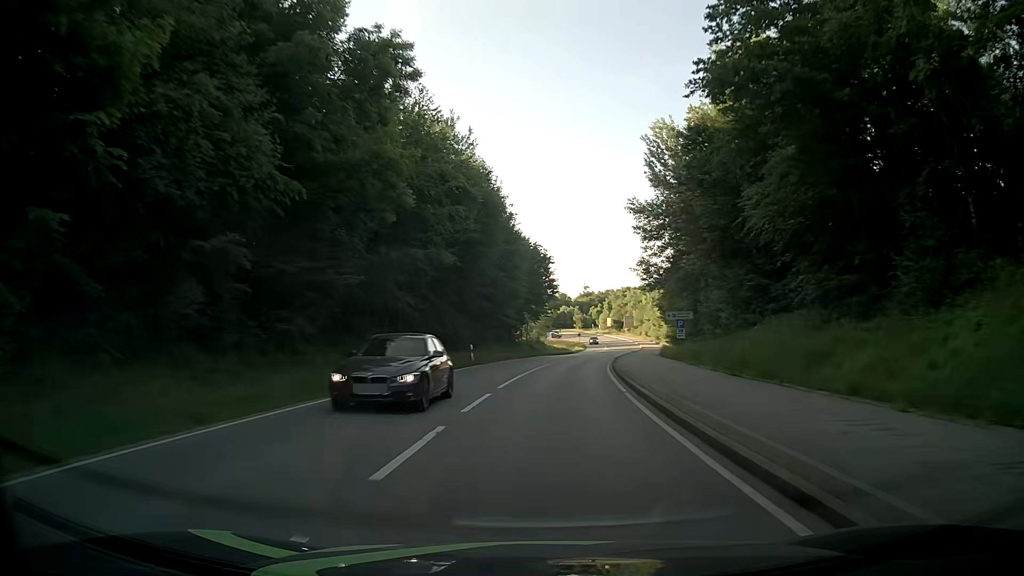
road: secondary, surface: asphalt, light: Day
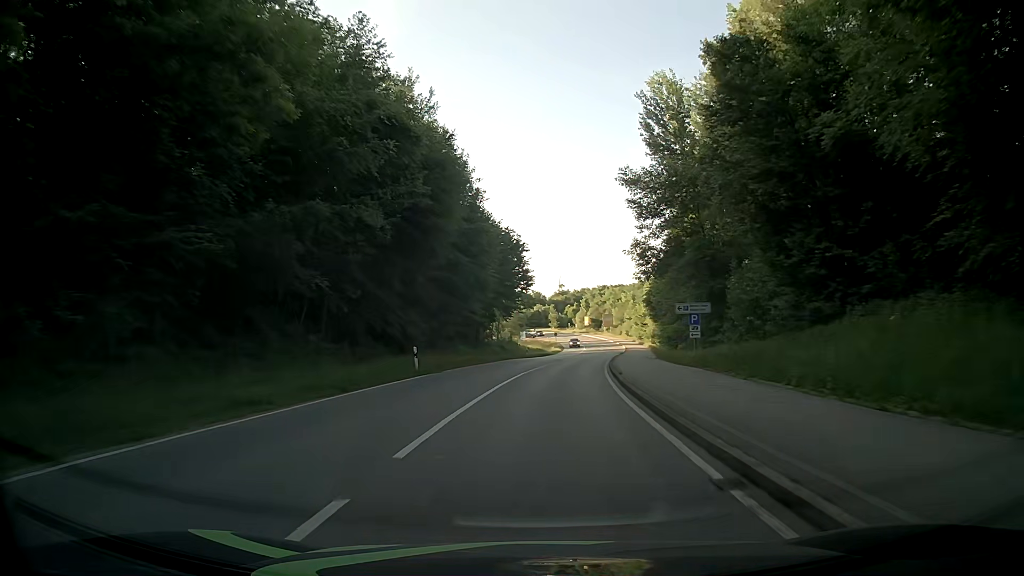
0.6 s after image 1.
(+0.3, +10.8) m; +3°
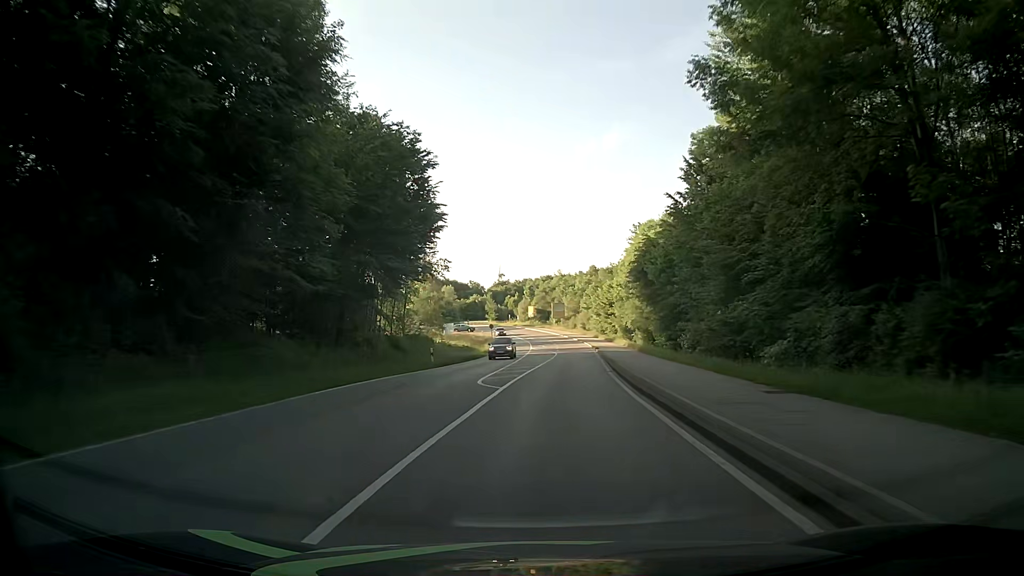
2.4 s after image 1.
(+1.4, +32.6) m; +5°
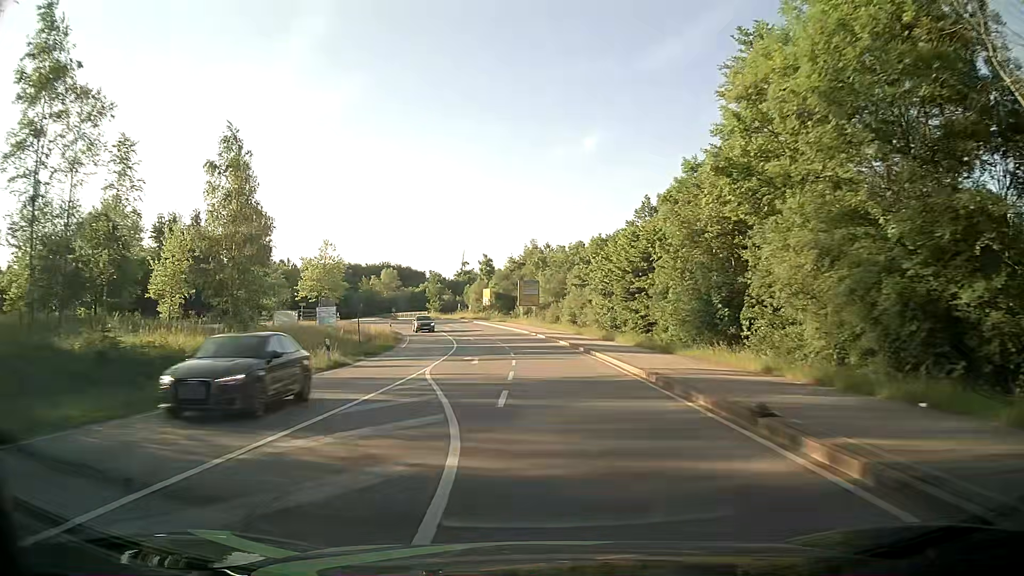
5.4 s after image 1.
(+2.0, +53.3) m; +2°
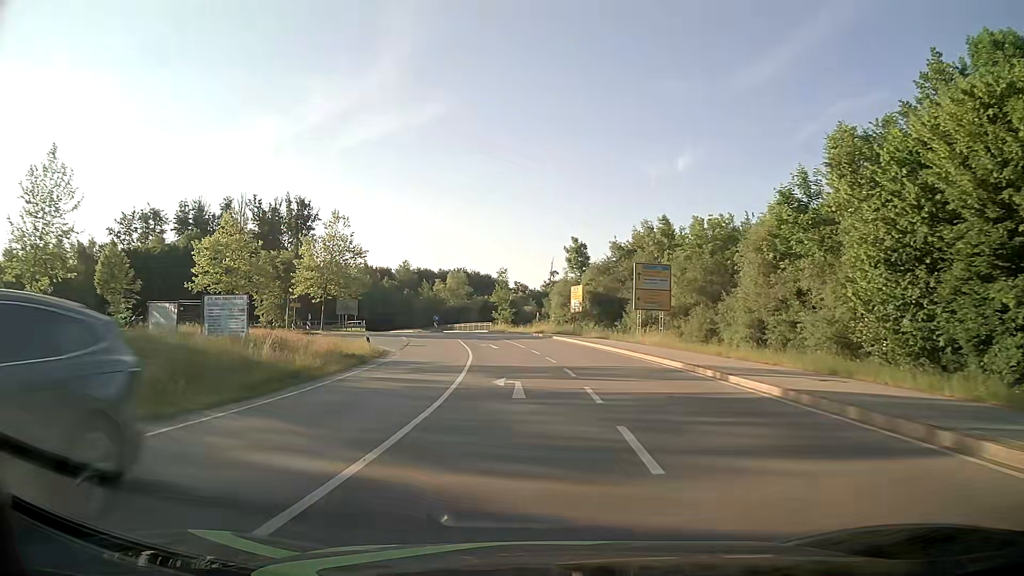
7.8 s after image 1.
(-2.2, +35.1) m; -8°
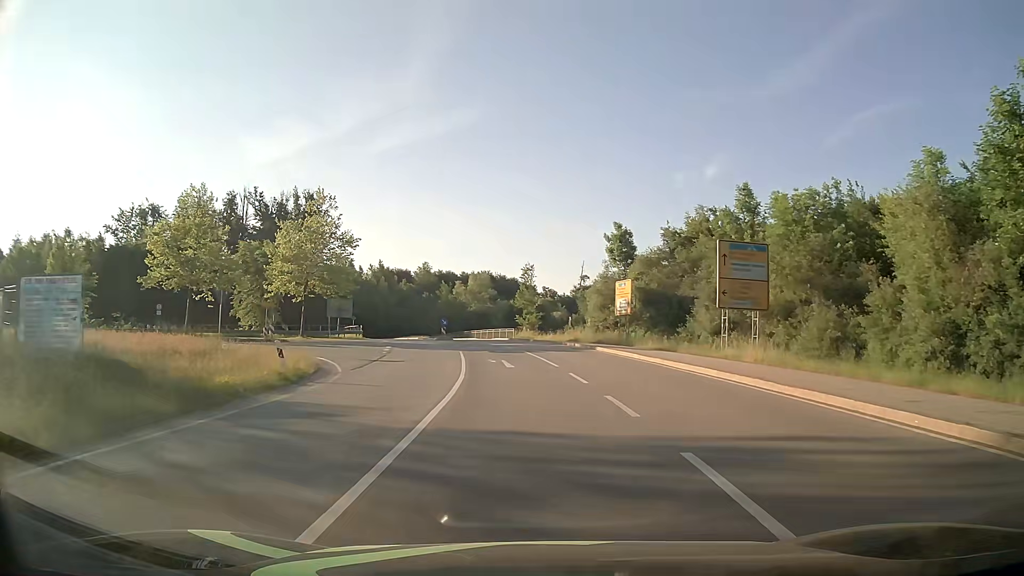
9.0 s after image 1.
(-0.2, +13.7) m; -2°
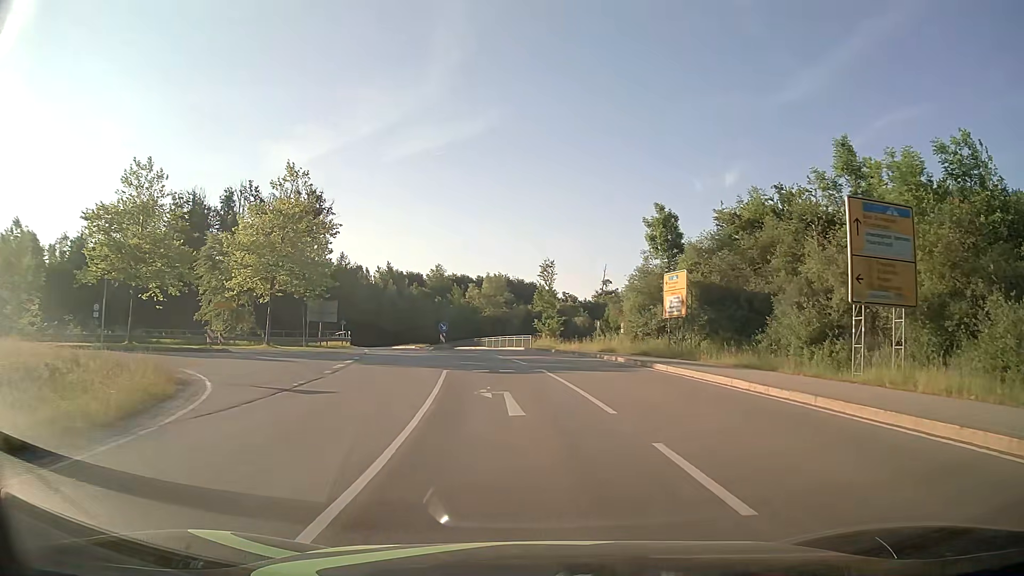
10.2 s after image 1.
(-0.2, +11.1) m; -2°
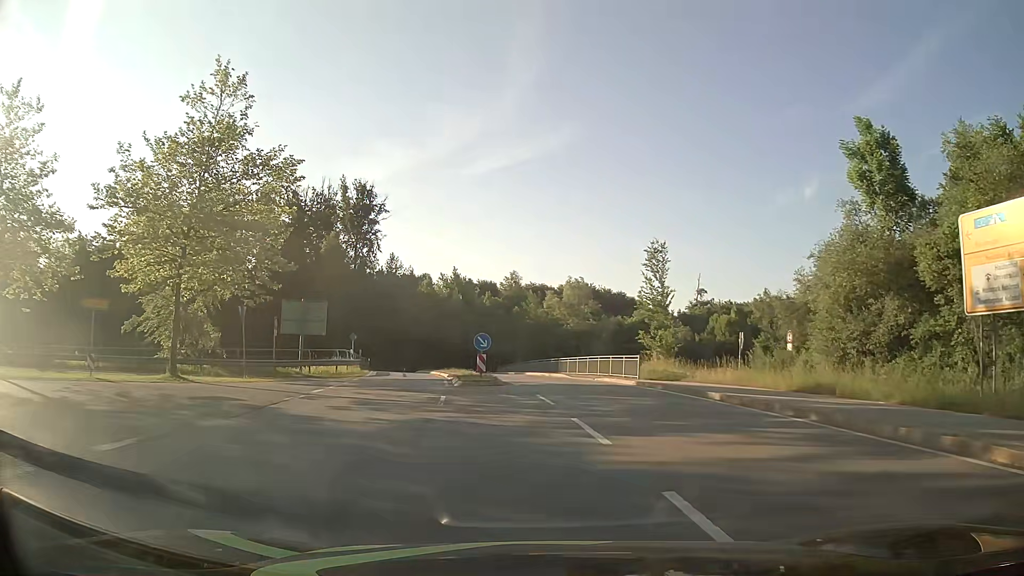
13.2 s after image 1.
(-1.1, +21.0) m; -7°
(-2, +10) (-10, +15) (-20, +14) (-29, +10) (-38, +5) (-46, -1) (-54, -7) (-63, -12) (-72, -14) (-82, -14) m
